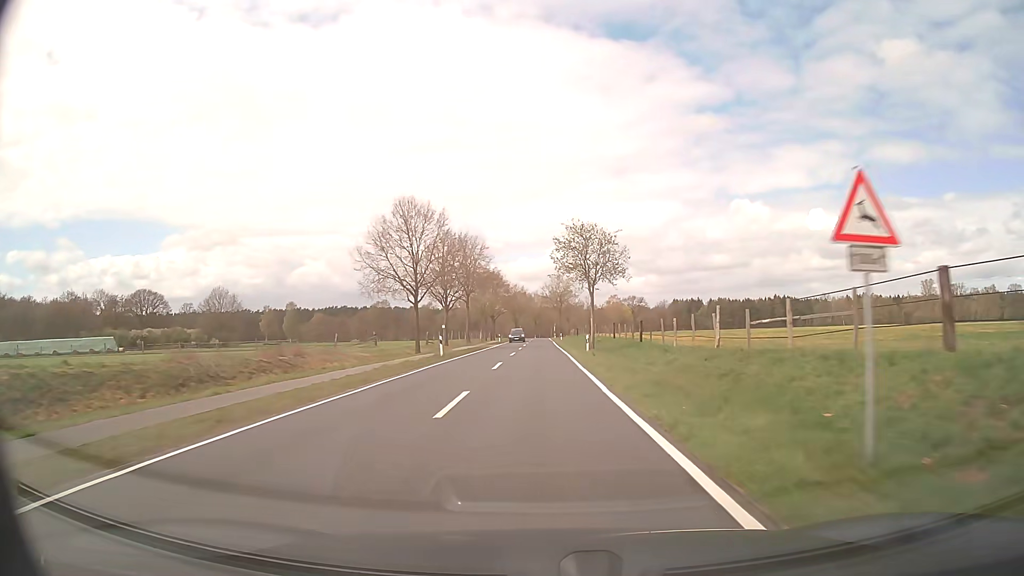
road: secondary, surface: asphalt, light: Day
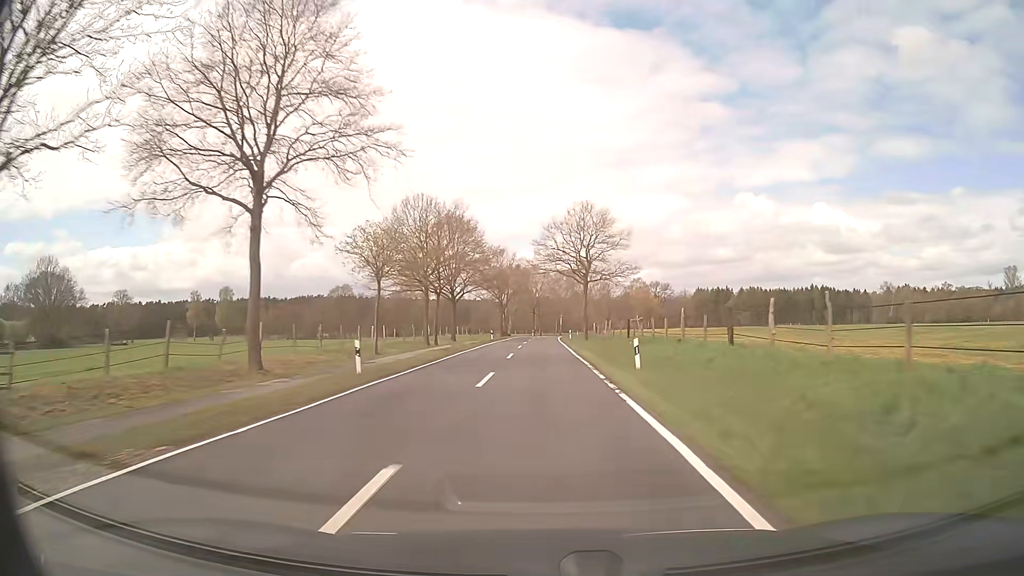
(-0.3, +68.7) m; 0°
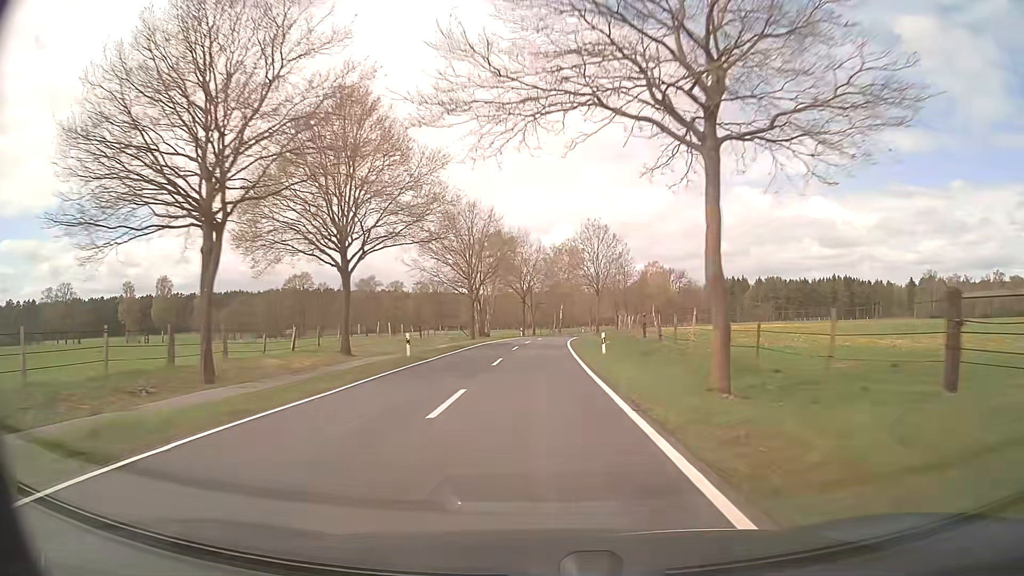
(+0.2, +41.6) m; 0°
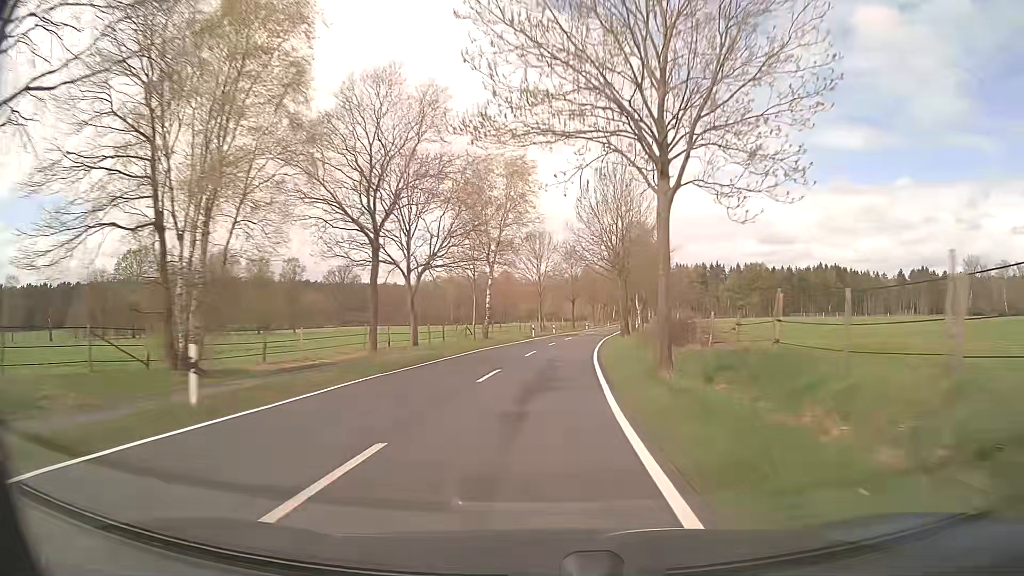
(+2.1, +66.4) m; +6°
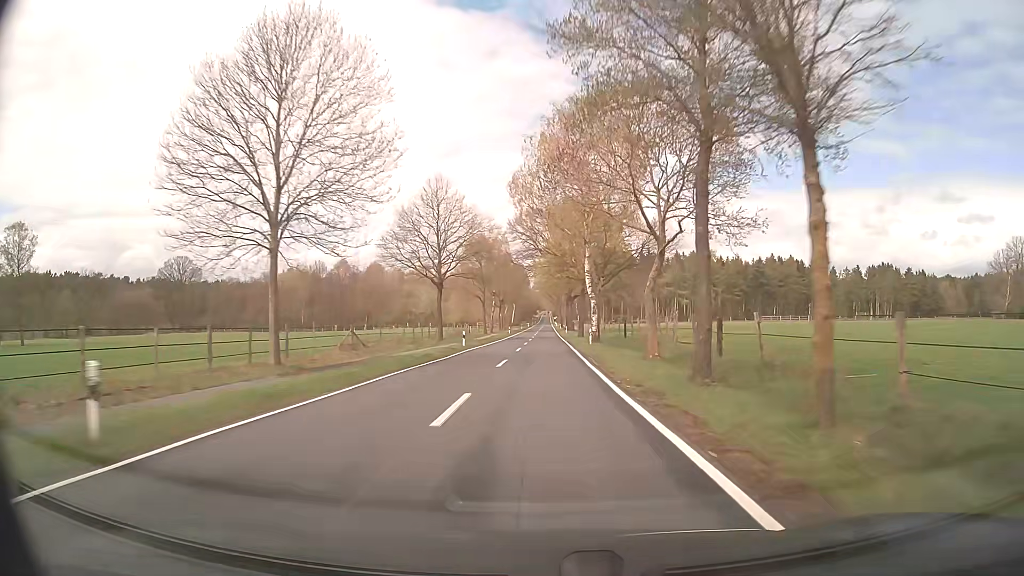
(+5.4, +67.5) m; +9°
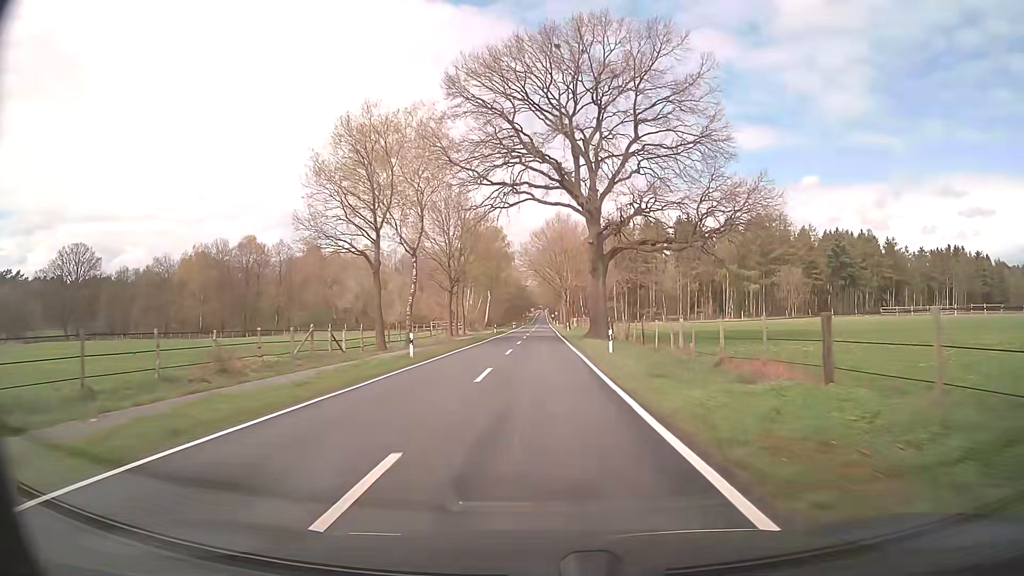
(+0.8, +66.7) m; 0°
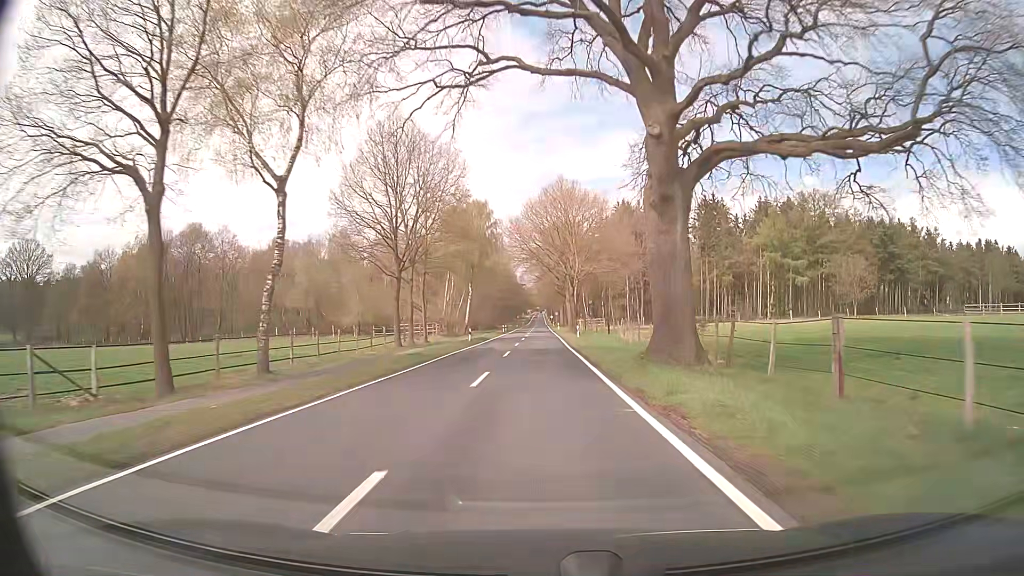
(+0.1, +25.0) m; 0°
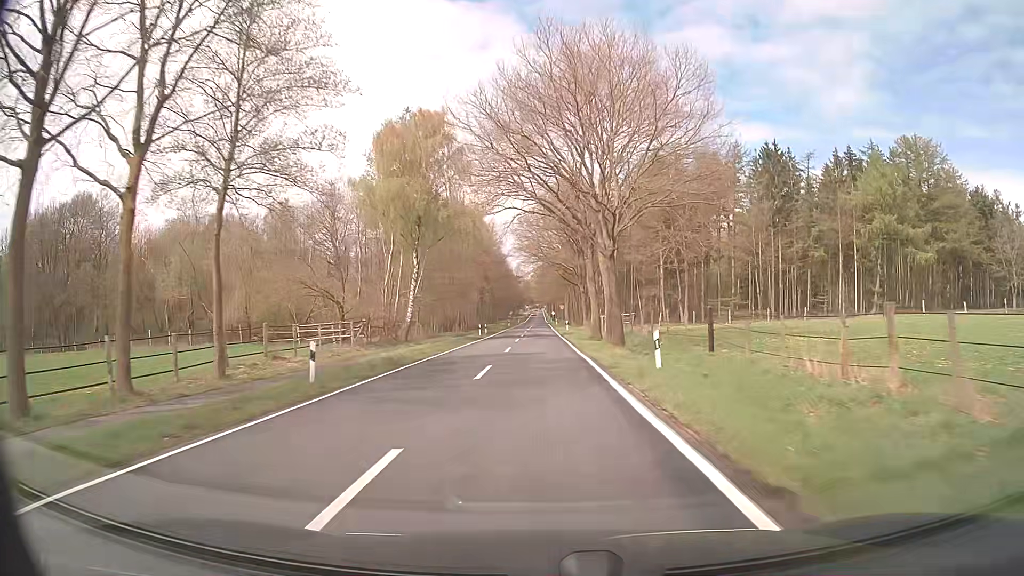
(-0.1, +35.4) m; 0°
(0, +10) (0, +20) (0, +30) (0, +40) (0, +50) (0, +60) (0, +70) (0, +80) (0, +90) (0, +100) m
